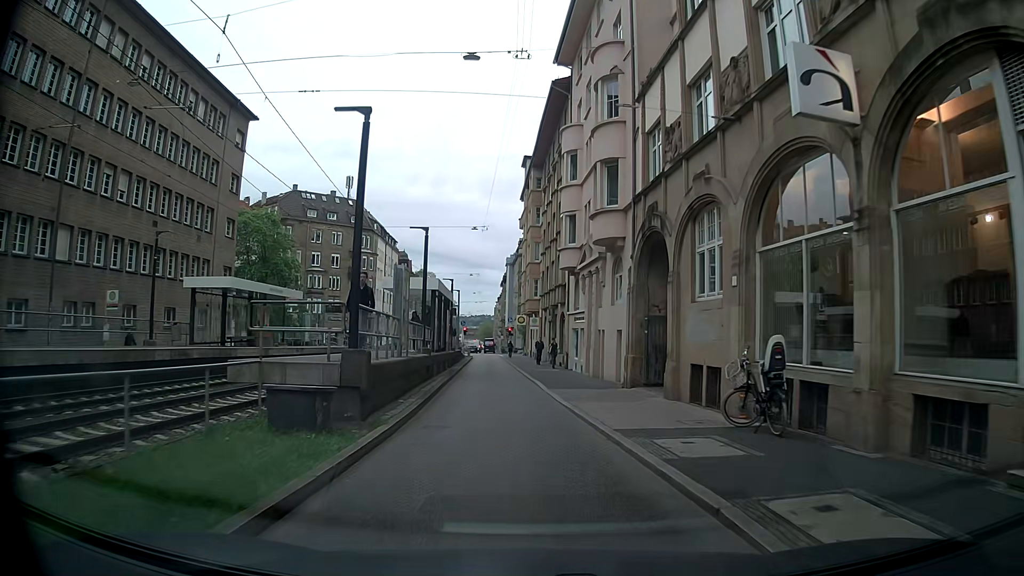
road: tertiary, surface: asphalt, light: Day
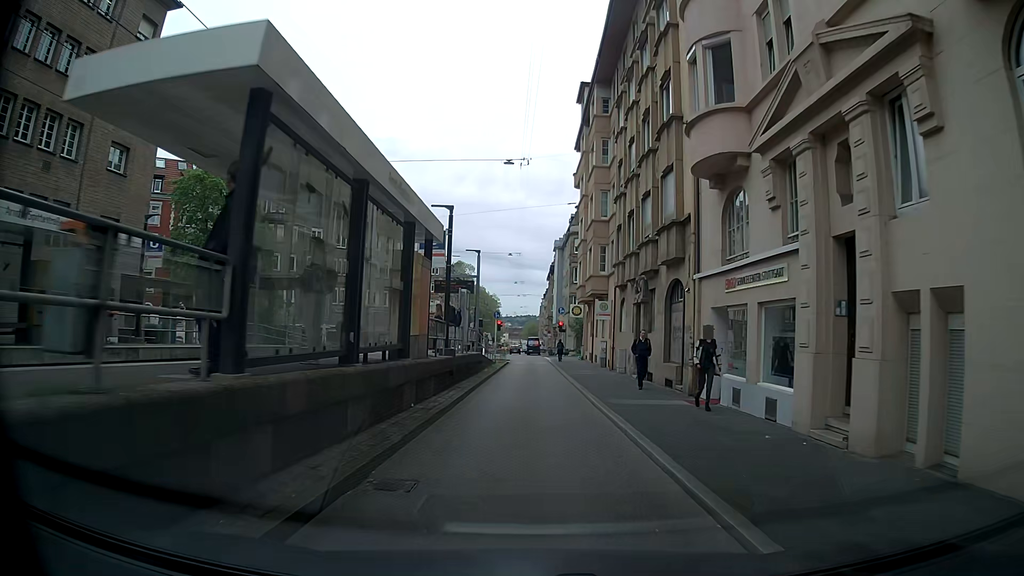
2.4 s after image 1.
(-1.3, +20.4) m; -5°
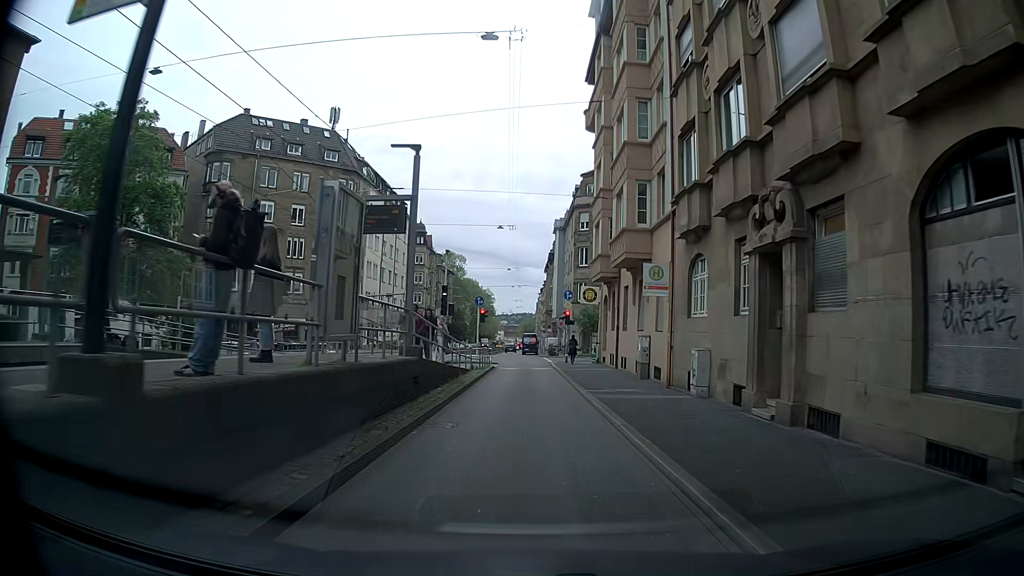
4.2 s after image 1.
(+0.1, +15.0) m; +1°
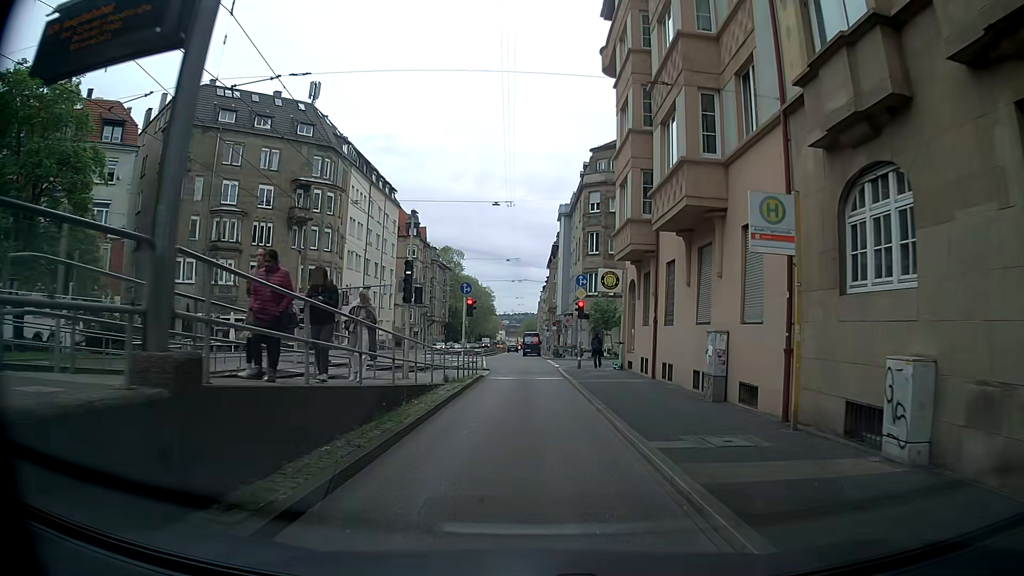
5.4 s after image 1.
(-0.1, +9.2) m; +1°
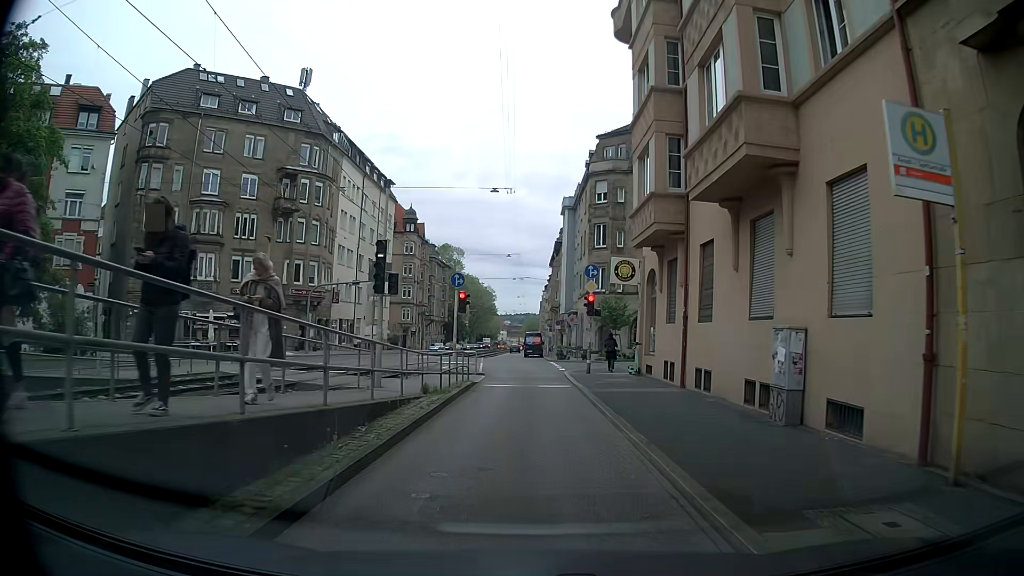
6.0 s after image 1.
(-0.1, +4.1) m; -2°
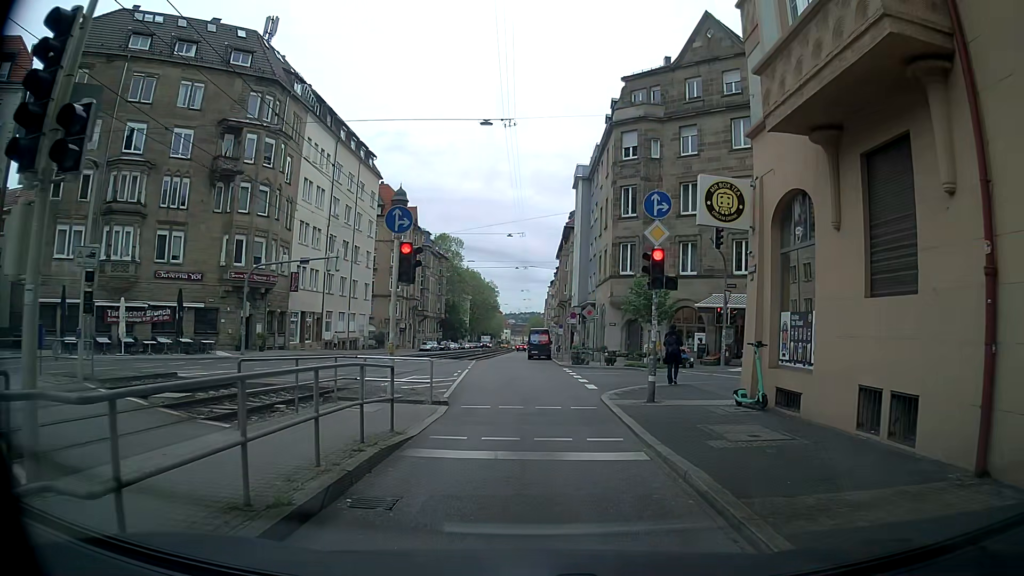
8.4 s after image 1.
(-0.1, +12.6) m; +1°
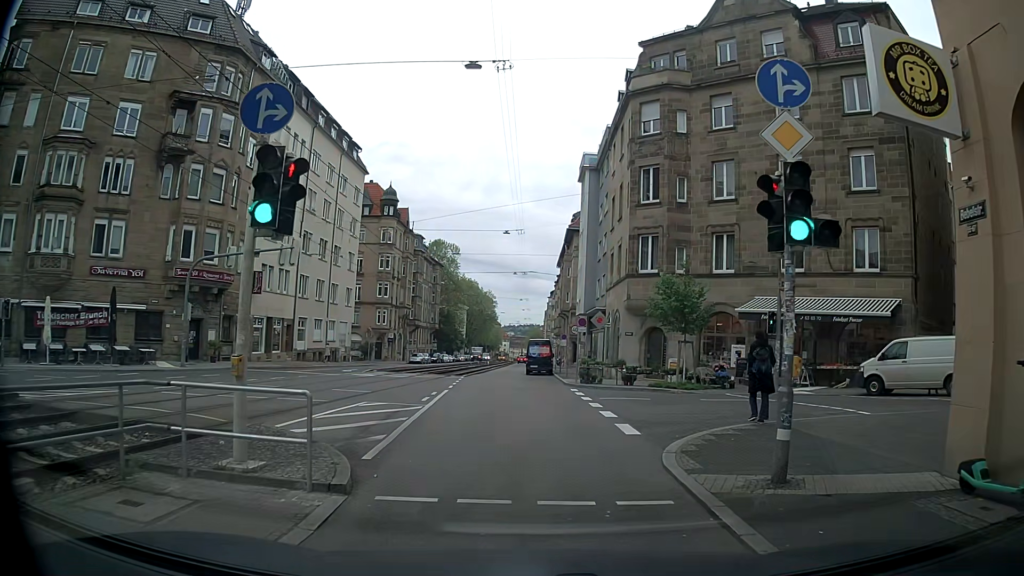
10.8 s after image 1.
(-0.1, +7.4) m; +1°
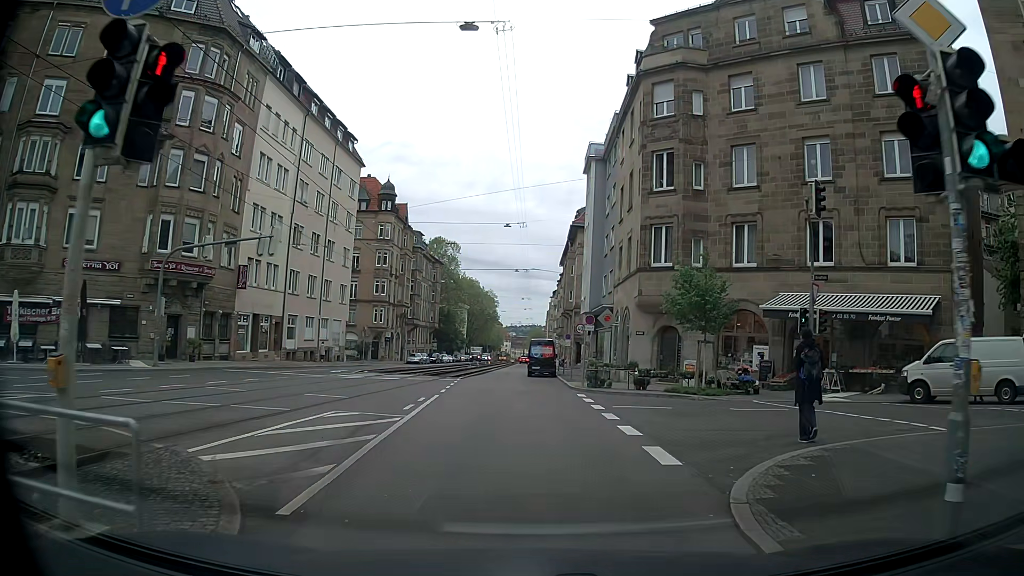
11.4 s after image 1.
(-0.1, +3.1) m; -2°
(0, +10) (-1, +20) (-1, +30) (-2, +40) (-3, +50) (-3, +60) (-3, +70) (-3, +80) (-3, +90) (-3, +100) m
